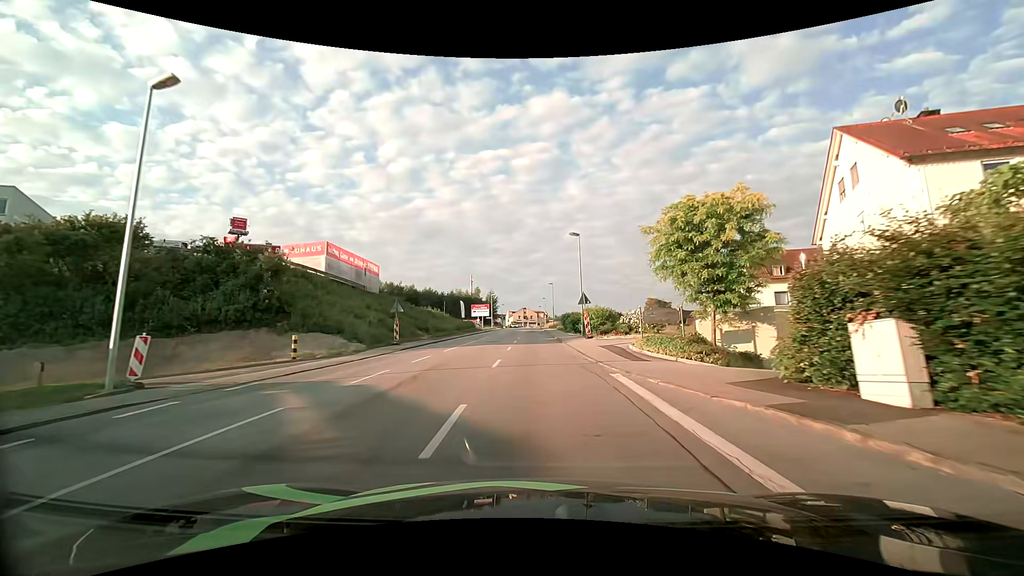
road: tertiary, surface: asphalt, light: Day
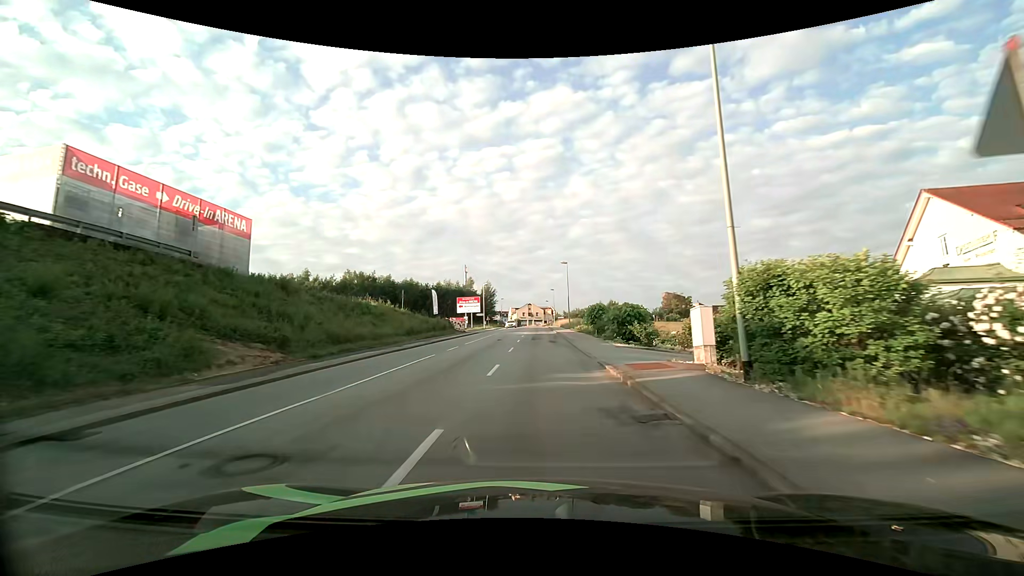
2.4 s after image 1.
(-0.3, +28.8) m; -1°
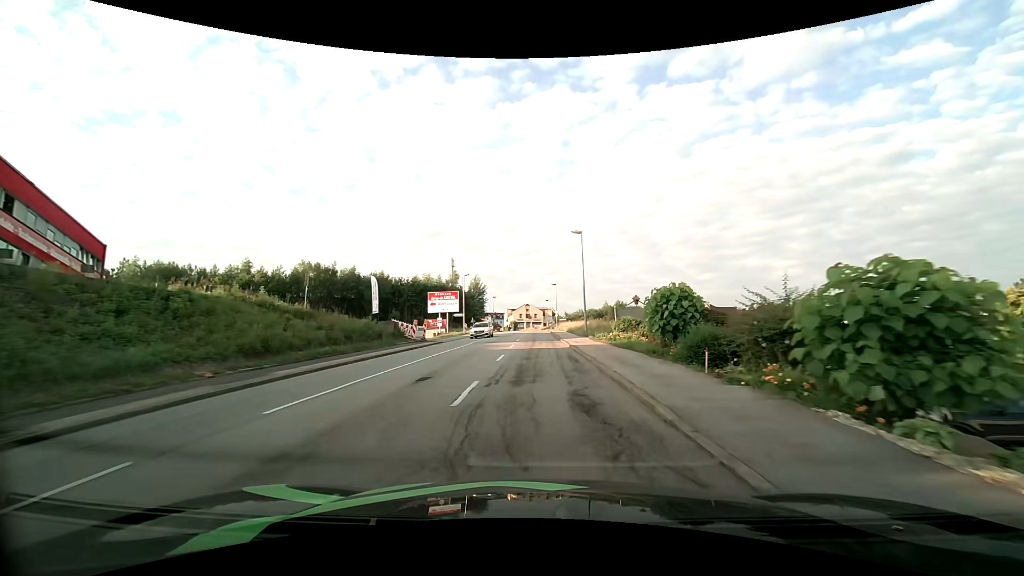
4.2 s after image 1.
(+0.1, +22.2) m; 0°
(0, +10) (0, +20) (0, +30) (0, +40) (0, +50) (0, +60) (0, +70) (0, +80) (0, +90) (0, +100) m
